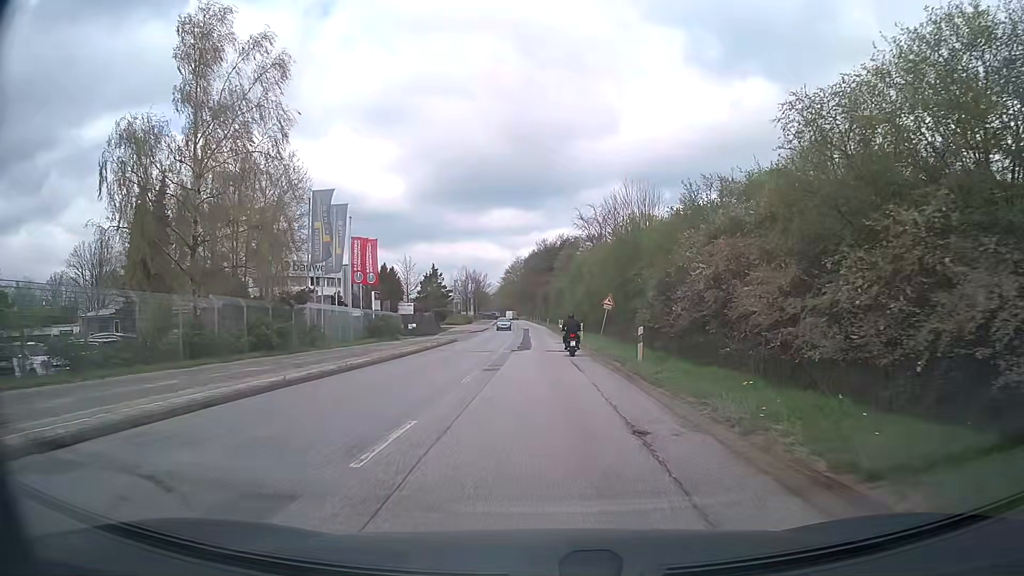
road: secondary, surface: asphalt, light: Day
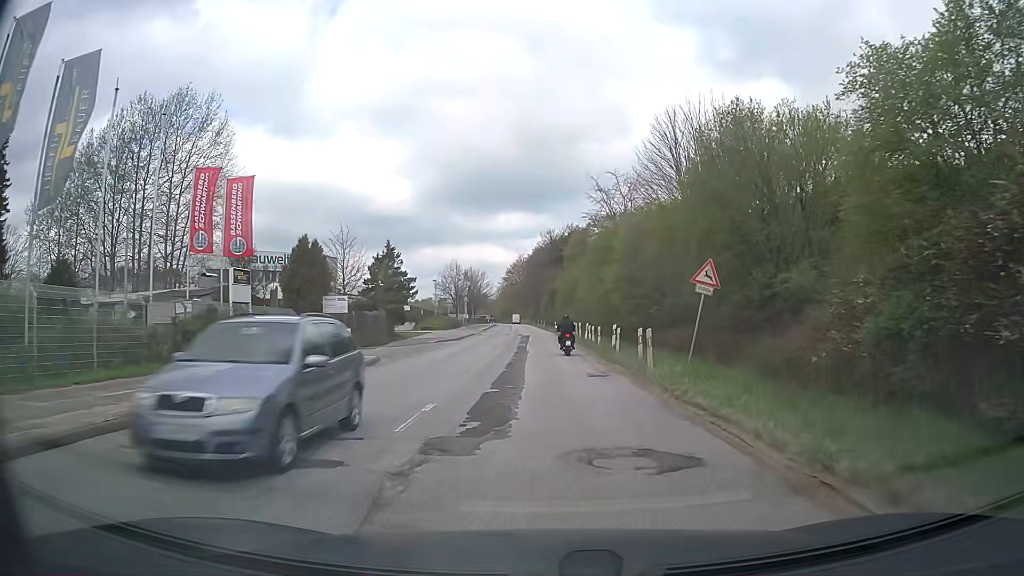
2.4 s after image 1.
(-0.1, +24.8) m; -1°
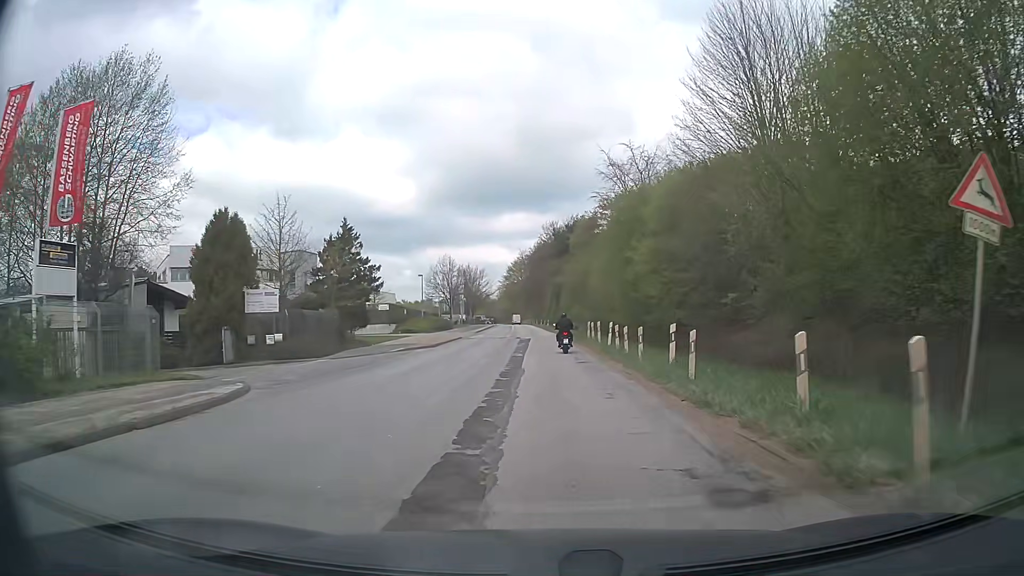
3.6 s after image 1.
(+0.1, +12.4) m; +1°
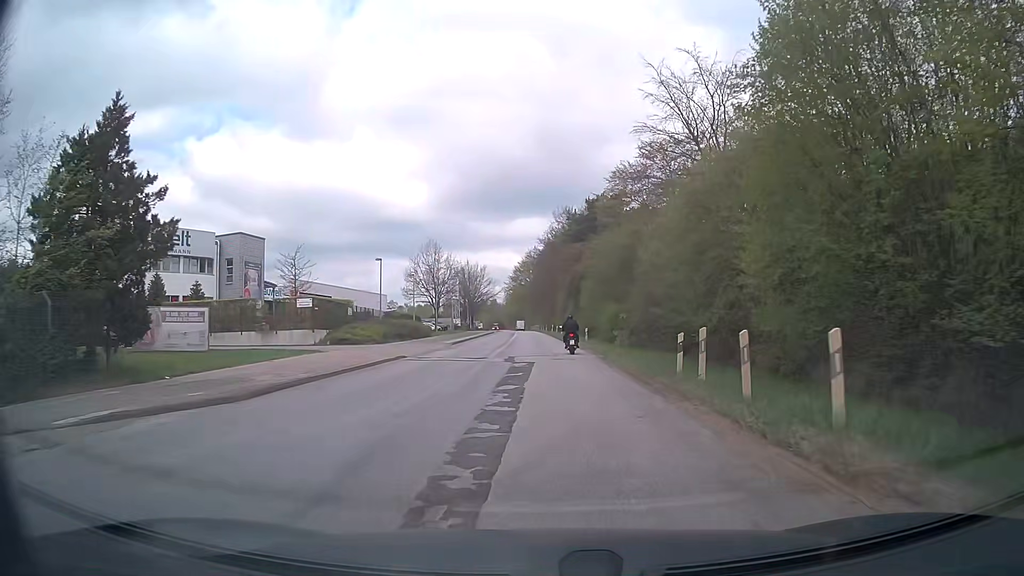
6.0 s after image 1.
(-0.4, +24.8) m; -1°
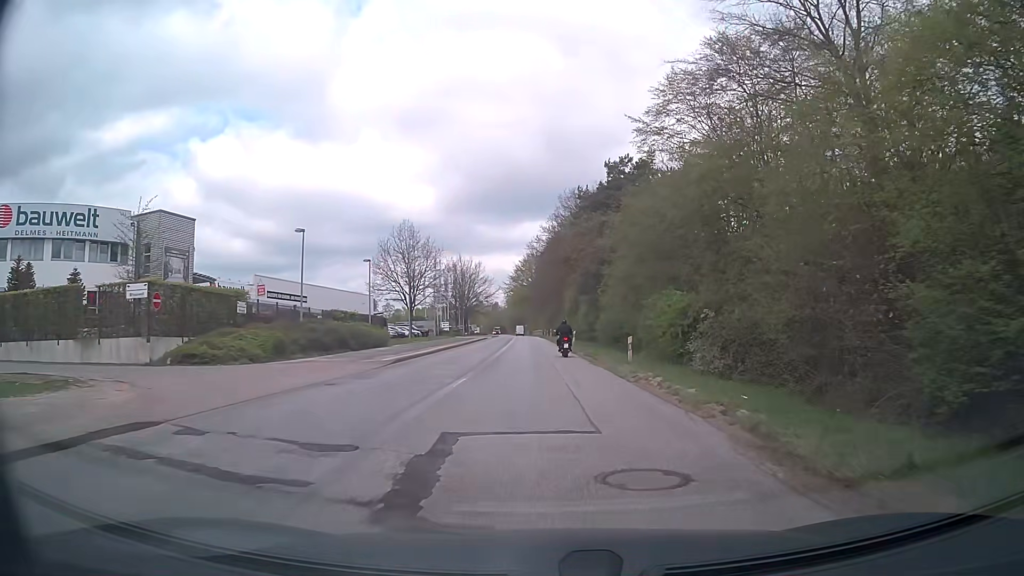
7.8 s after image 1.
(-0.1, +19.2) m; 0°
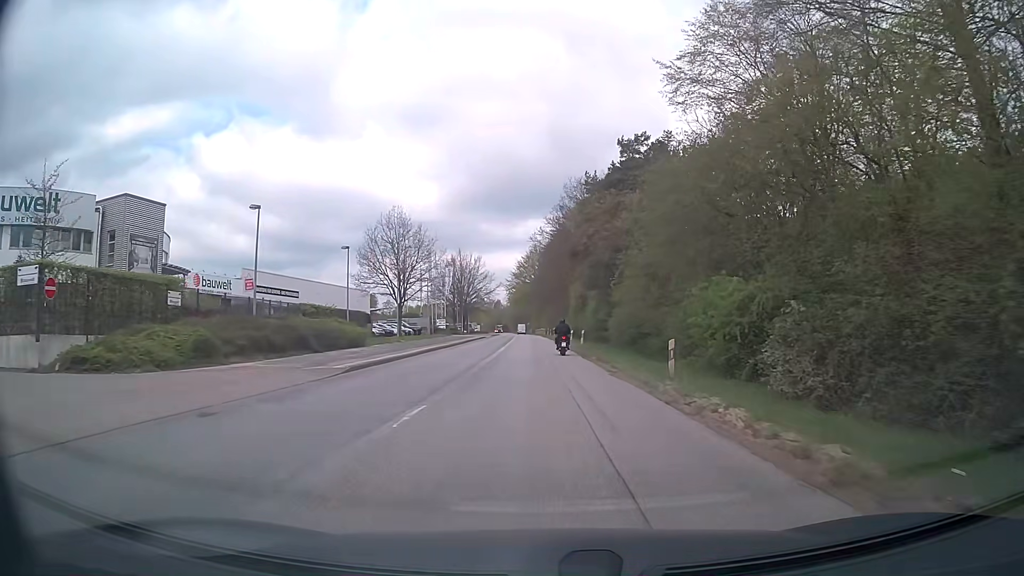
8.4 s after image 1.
(0.0, +6.6) m; 0°
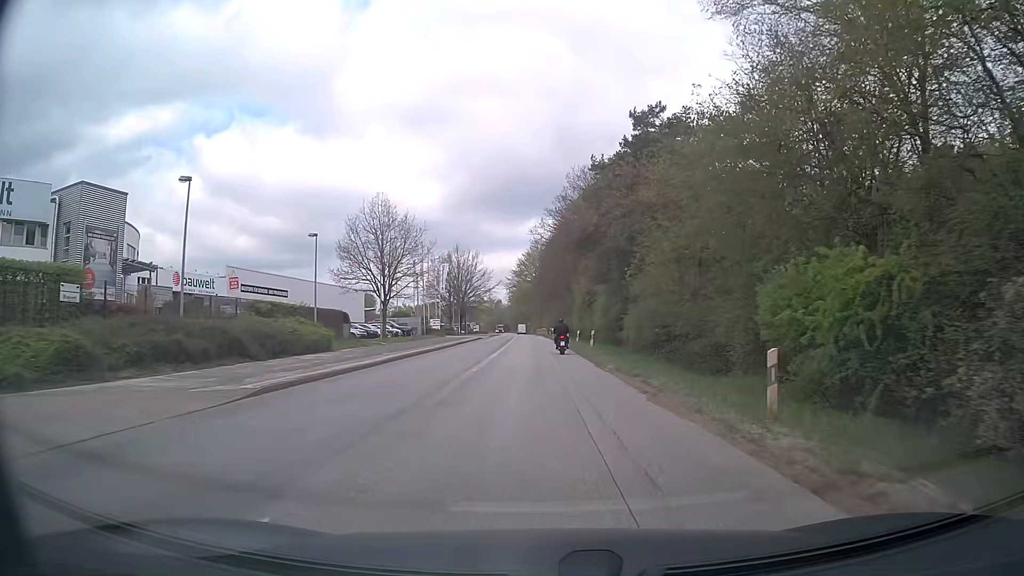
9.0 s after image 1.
(0.0, +6.8) m; -1°
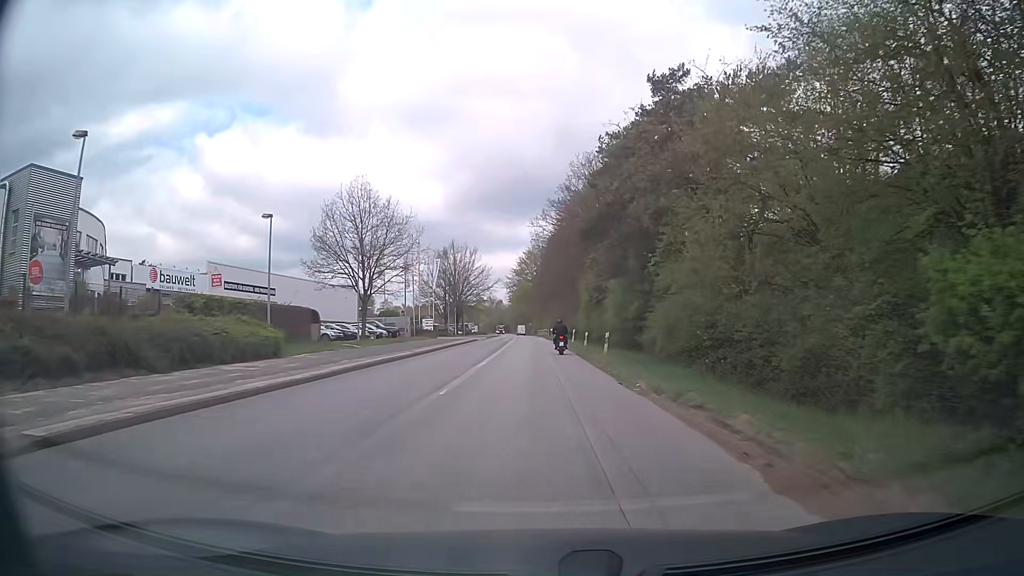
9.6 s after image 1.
(0.0, +6.9) m; 0°
(0, +10) (0, +20) (0, +30) (0, +40) (0, +50) (-1, +60) (-1, +70) (-1, +80) (-2, +90) (-2, +100) m
